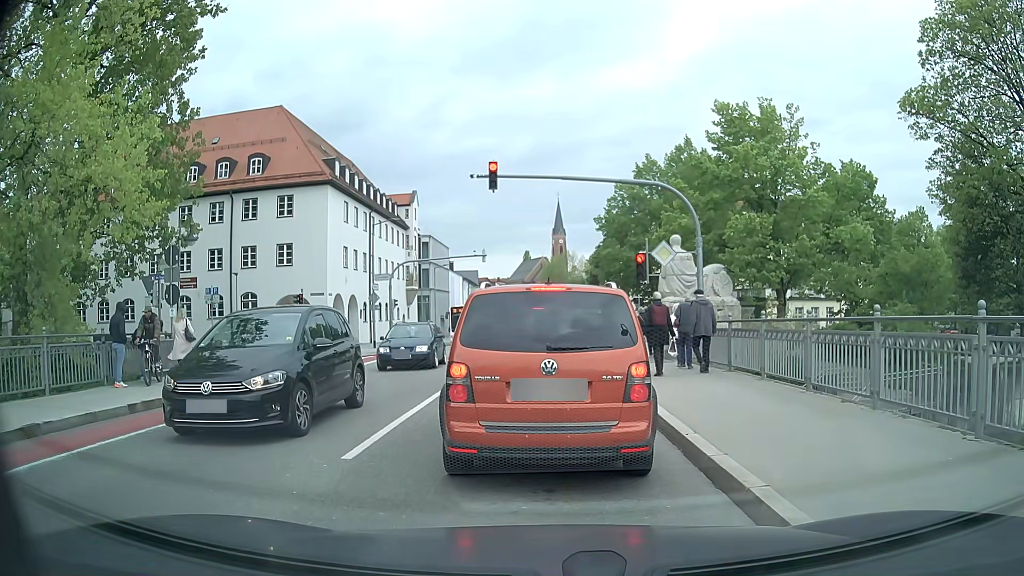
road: secondary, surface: asphalt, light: Day
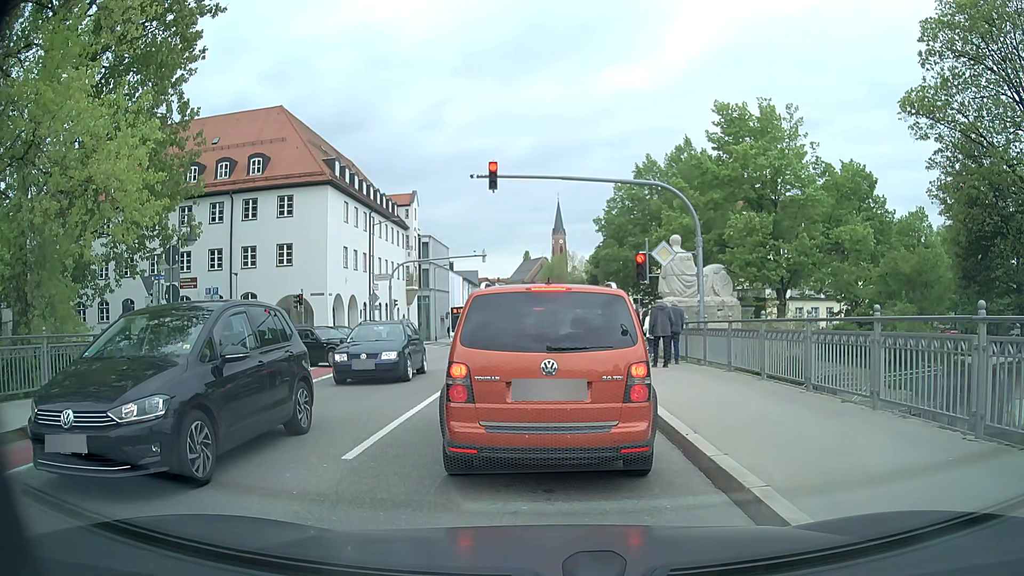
(0.0, 0.0) m; 0°
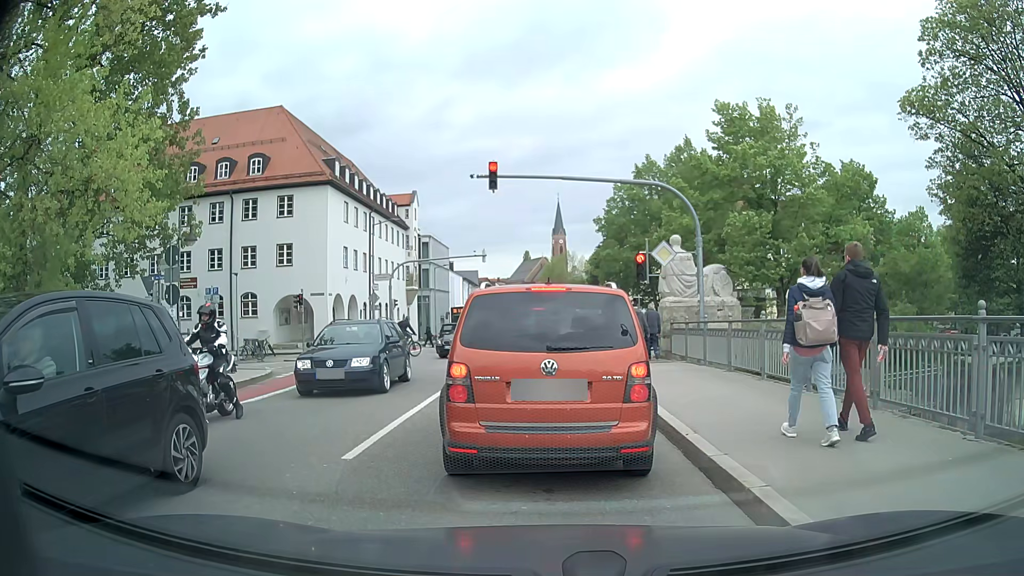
(0.0, 0.0) m; 0°
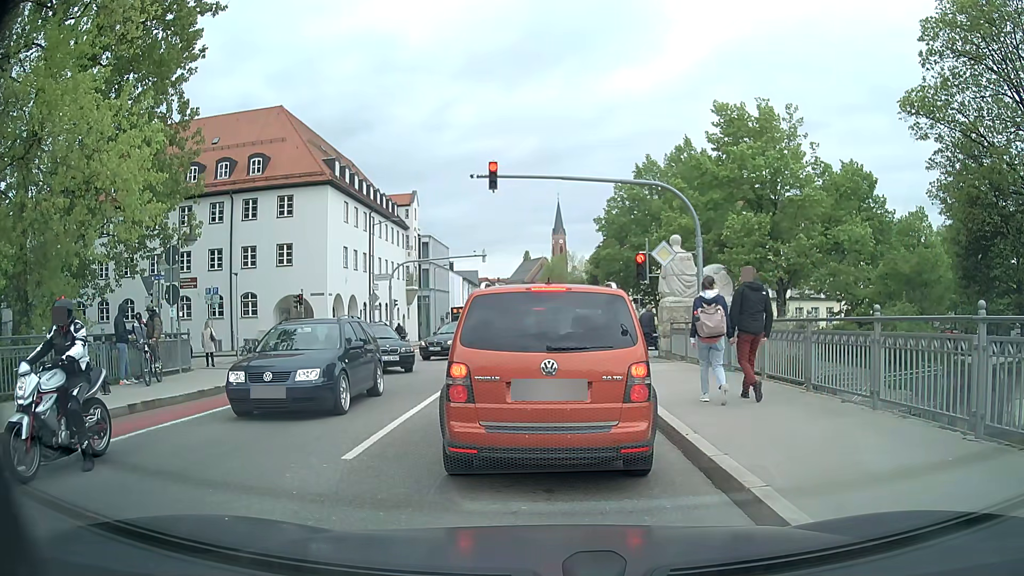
(0.0, 0.0) m; 0°
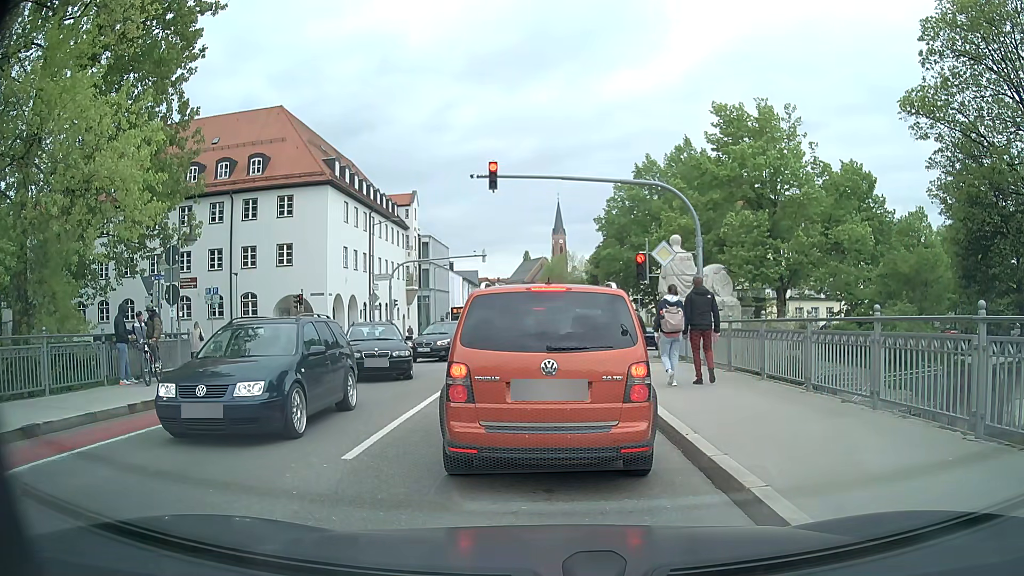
(0.0, 0.0) m; 0°
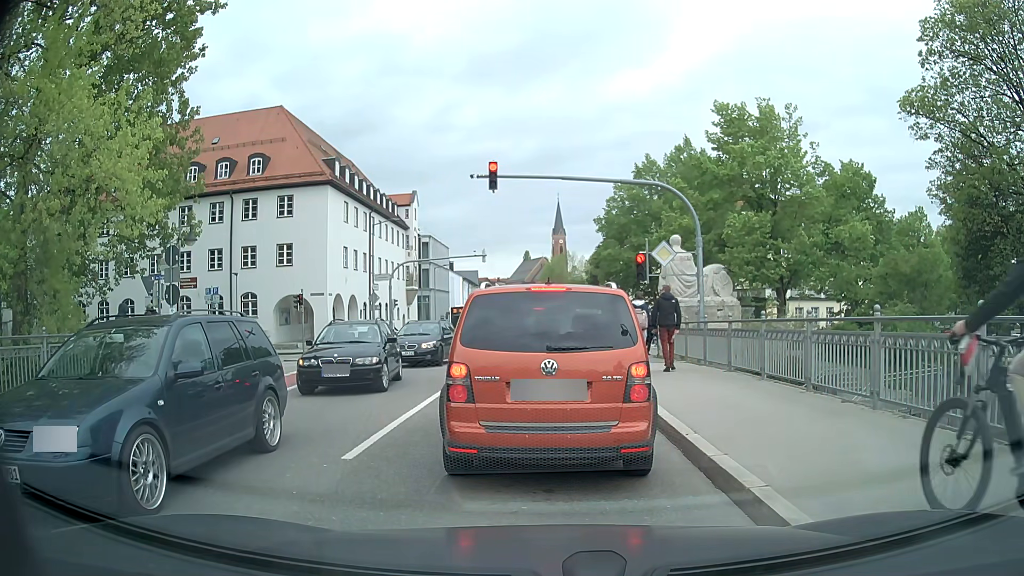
(0.0, 0.0) m; 0°
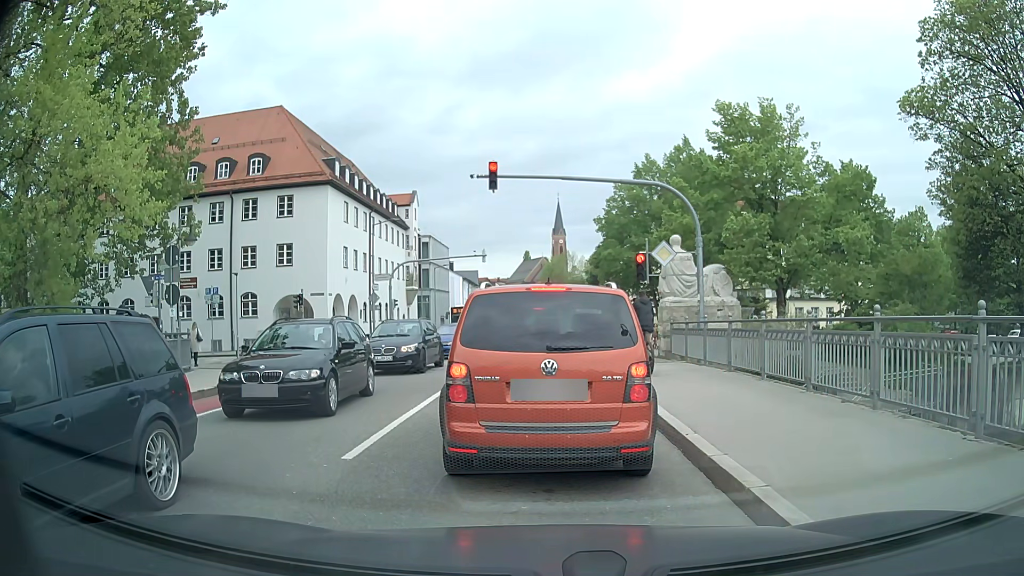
(0.0, 0.0) m; 0°
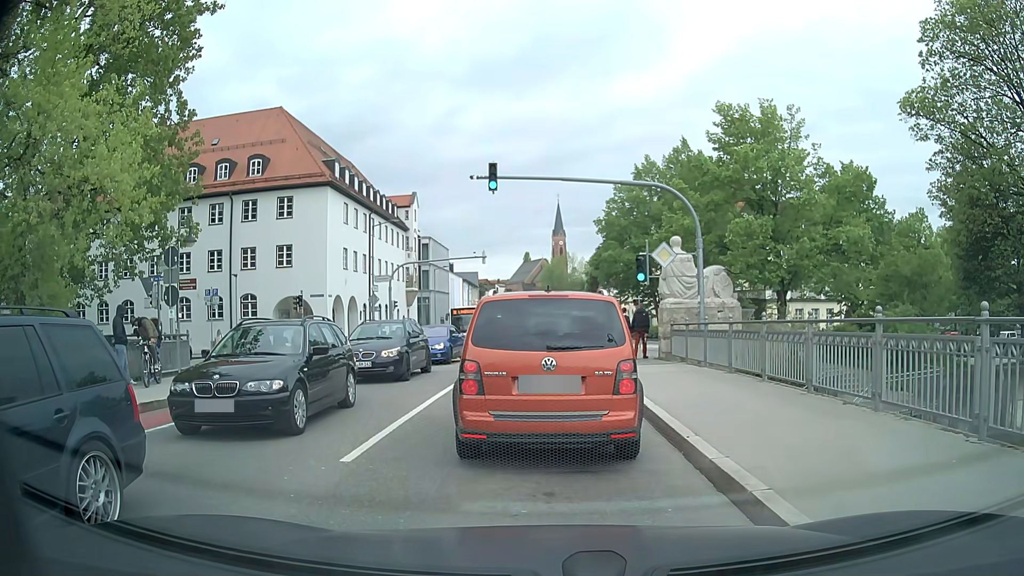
(0.0, 0.0) m; 0°
(-1, +10) (-1, +20) (-1, +30) (-2, +40) (-2, +50) (-2, +60) (-3, +70) (-4, +80) (-5, +90) (-5, +100) m
